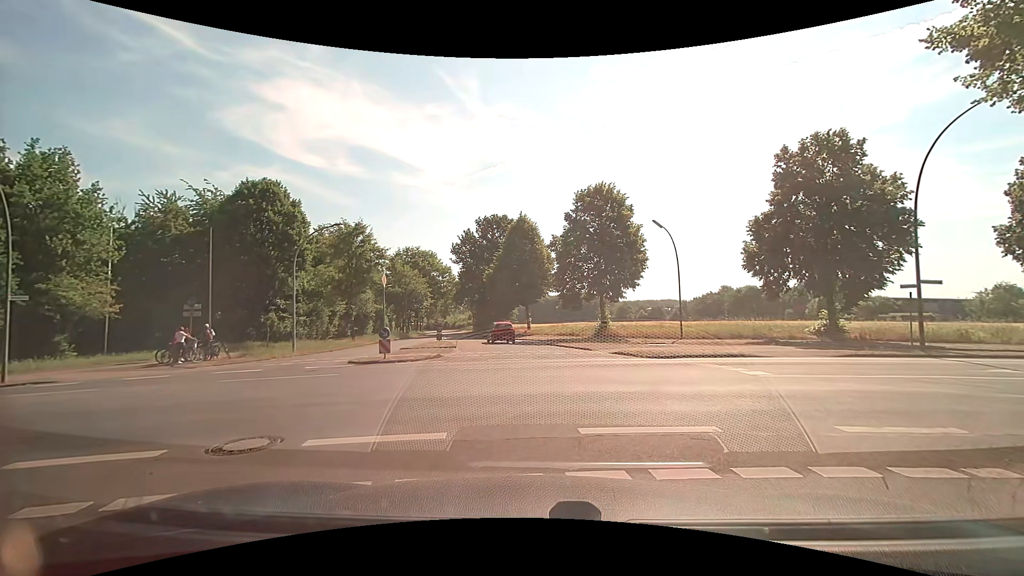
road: residential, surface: asphalt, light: Day
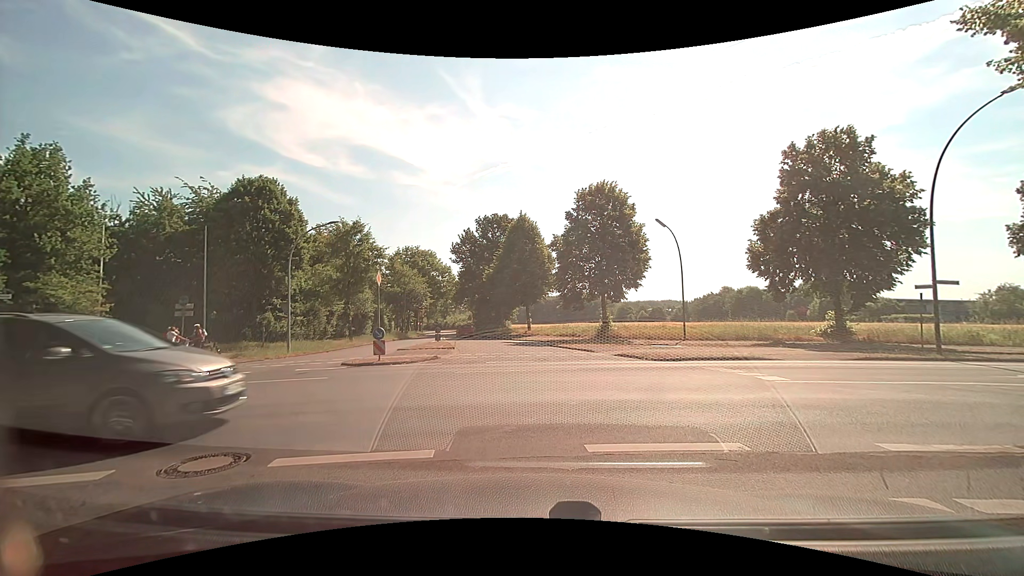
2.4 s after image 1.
(0.0, +0.7) m; 0°
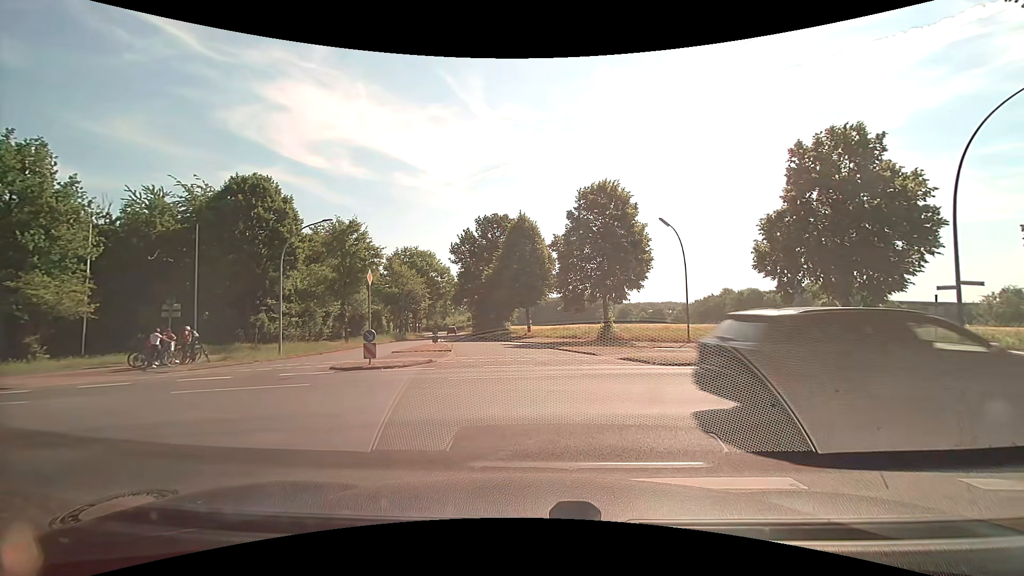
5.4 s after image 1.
(0.0, +1.0) m; 0°
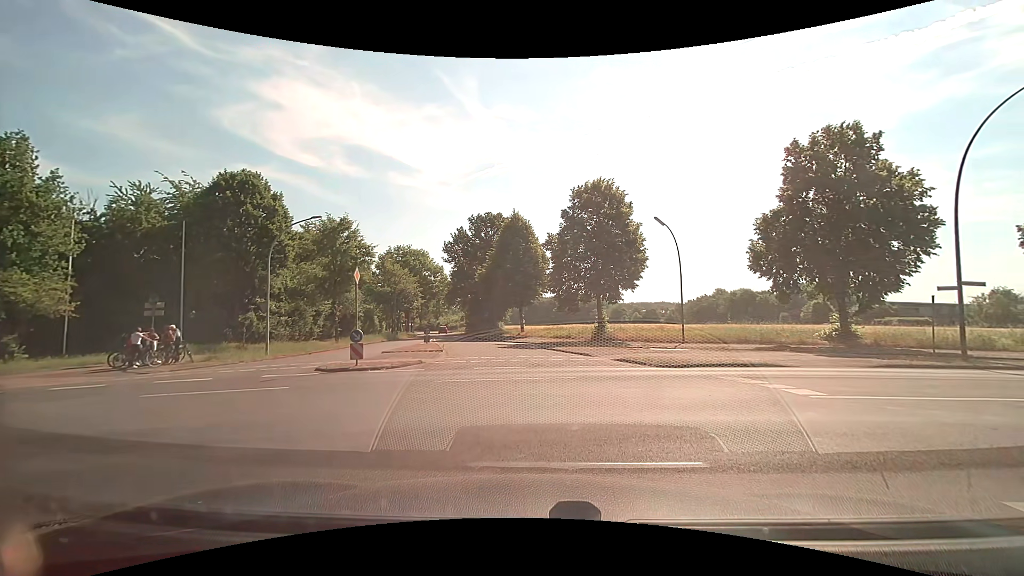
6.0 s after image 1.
(0.0, +0.5) m; 0°
